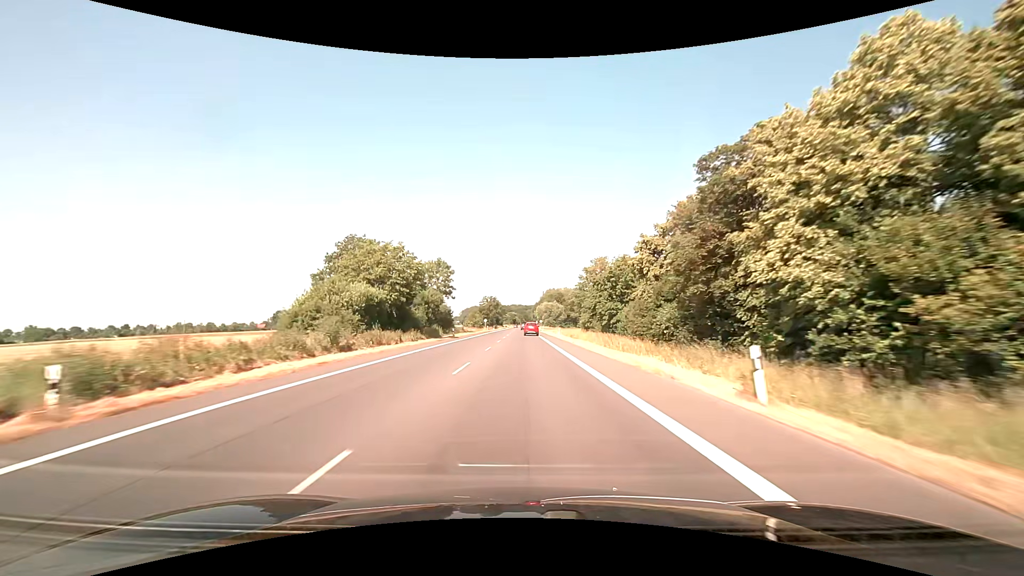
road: primary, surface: asphalt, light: Day
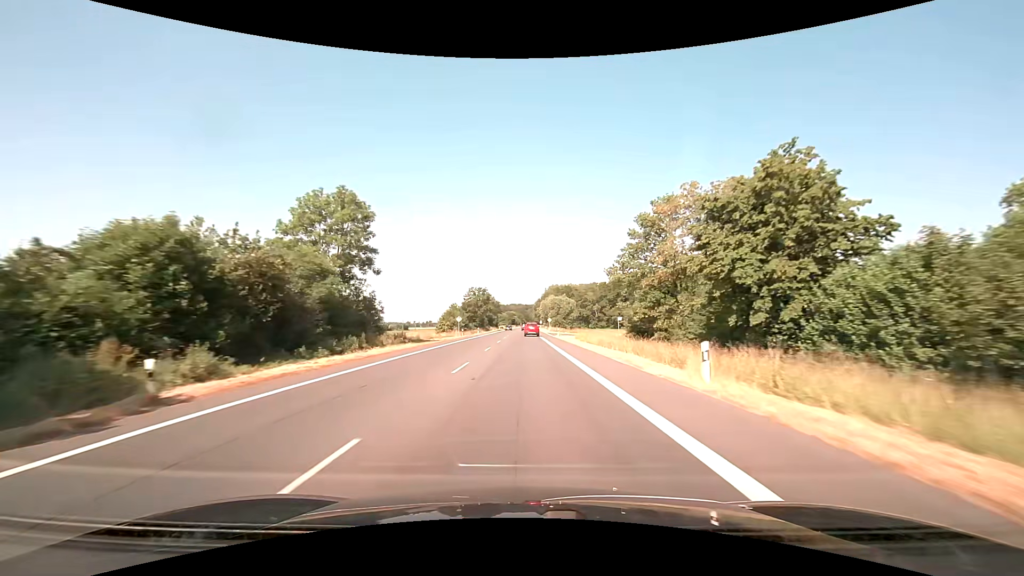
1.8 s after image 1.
(0.0, +47.4) m; 0°
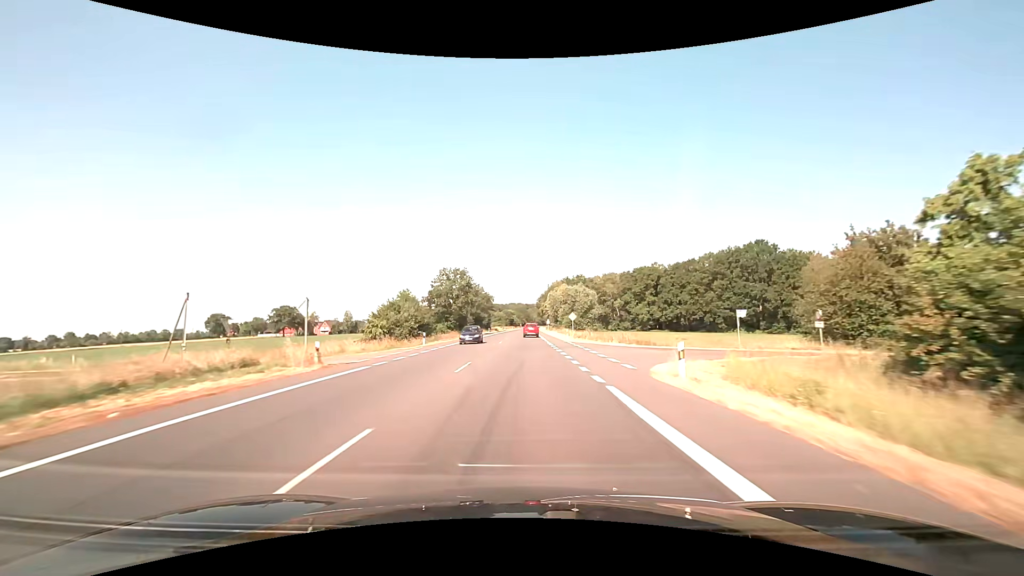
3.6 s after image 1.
(0.0, +47.4) m; 0°
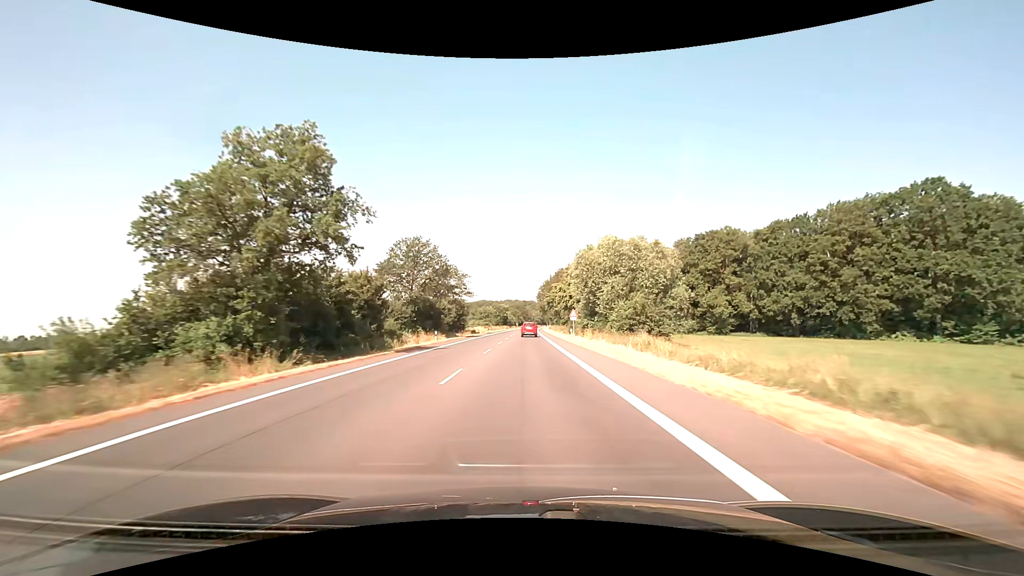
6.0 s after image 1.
(-0.1, +63.2) m; 0°
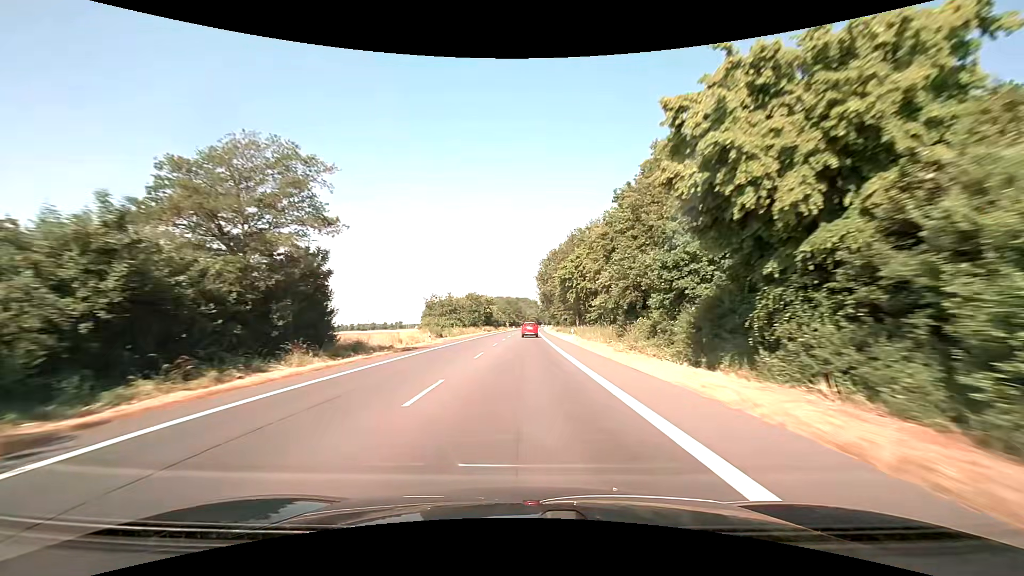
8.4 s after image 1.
(+0.4, +63.2) m; +1°
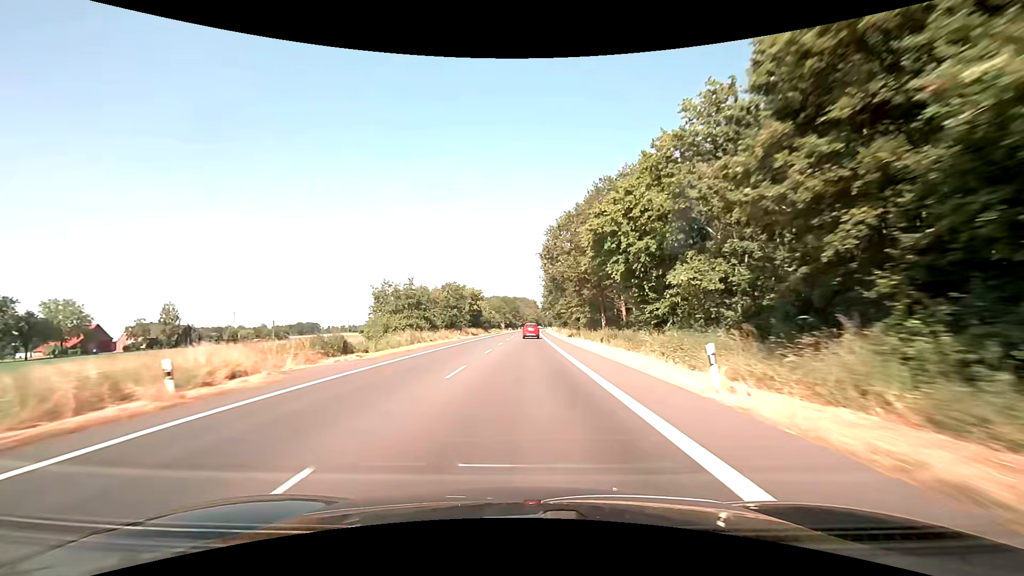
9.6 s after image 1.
(0.0, +31.6) m; 0°
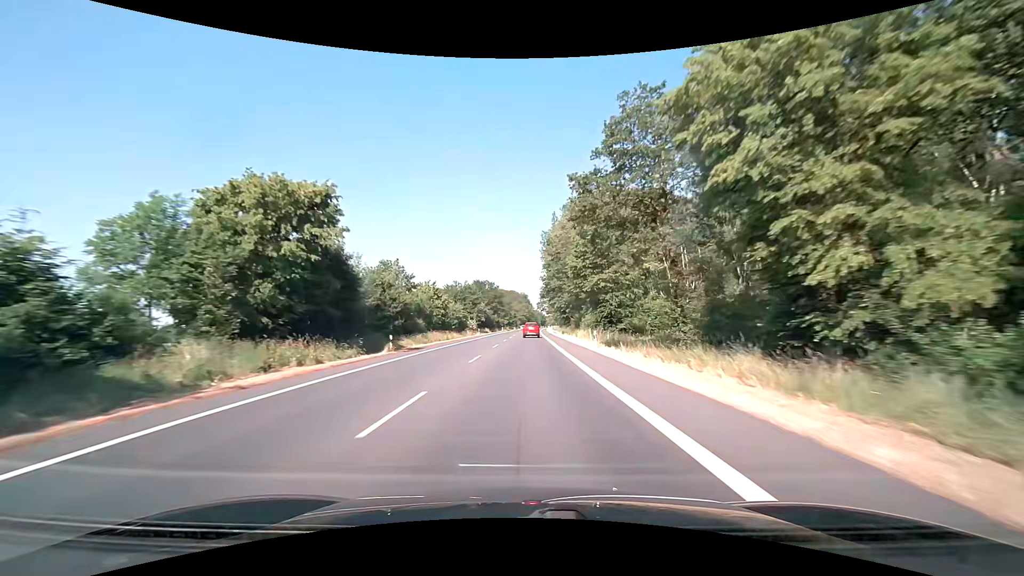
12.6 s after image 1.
(+0.7, +78.9) m; +1°
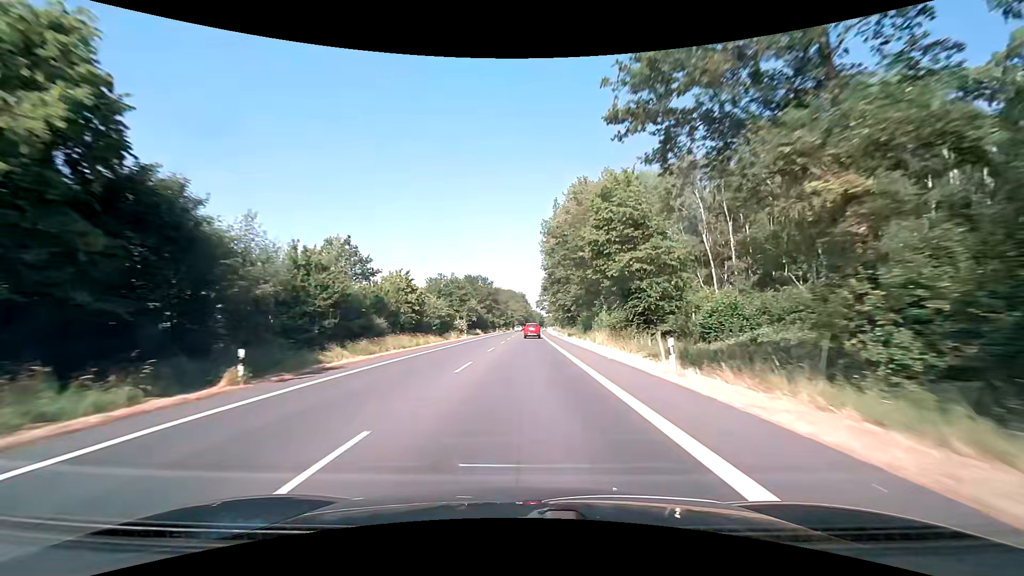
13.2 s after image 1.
(0.0, +15.8) m; +1°
(0, +10) (0, +20) (0, +30) (0, +40) (0, +50) (0, +60) (0, +70) (+1, +80) (+1, +90) (+1, +100) m
